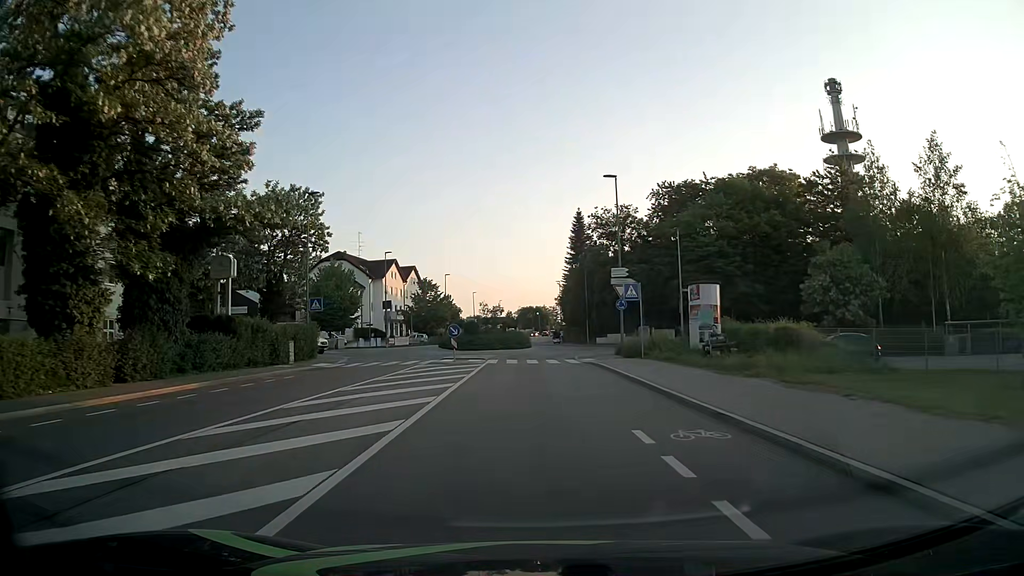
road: tertiary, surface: asphalt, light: Day
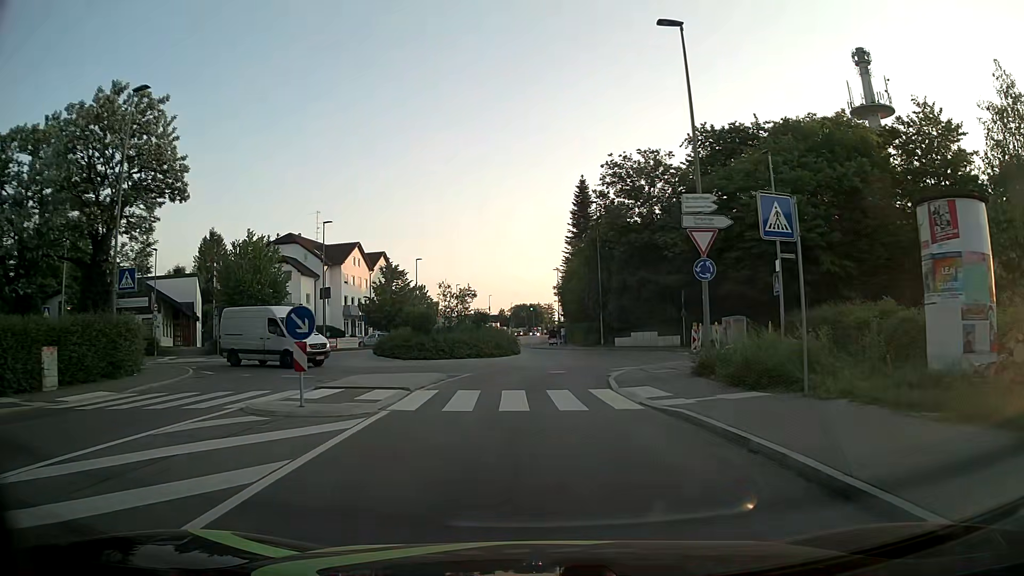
(+0.1, +19.3) m; +1°
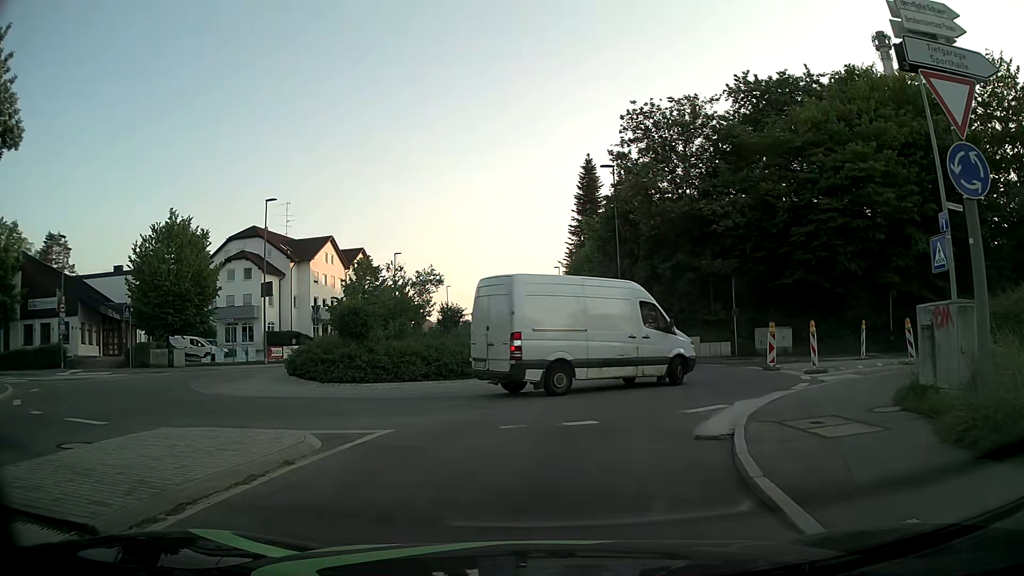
(0.0, +11.5) m; 0°
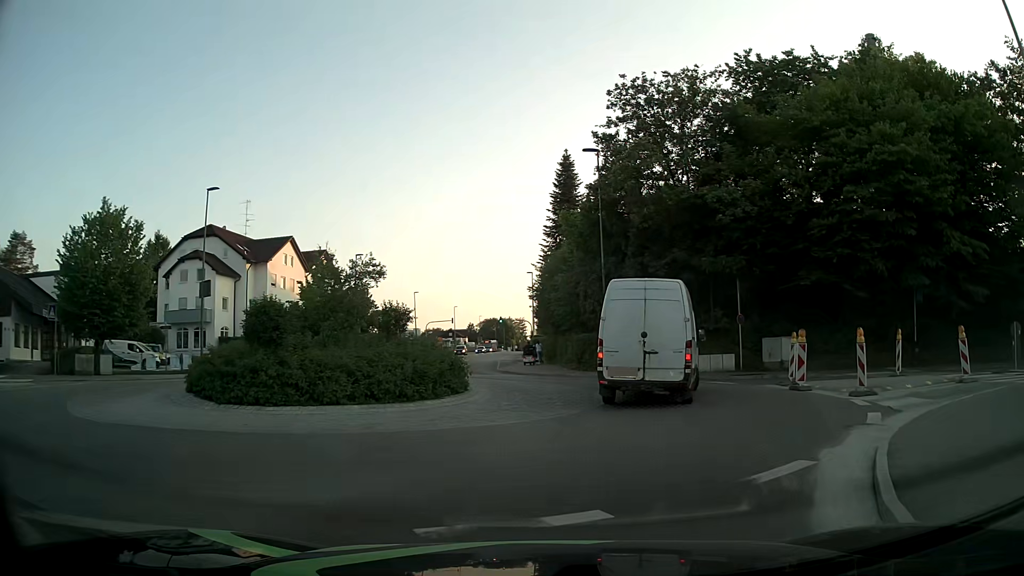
(0.0, +5.3) m; +2°
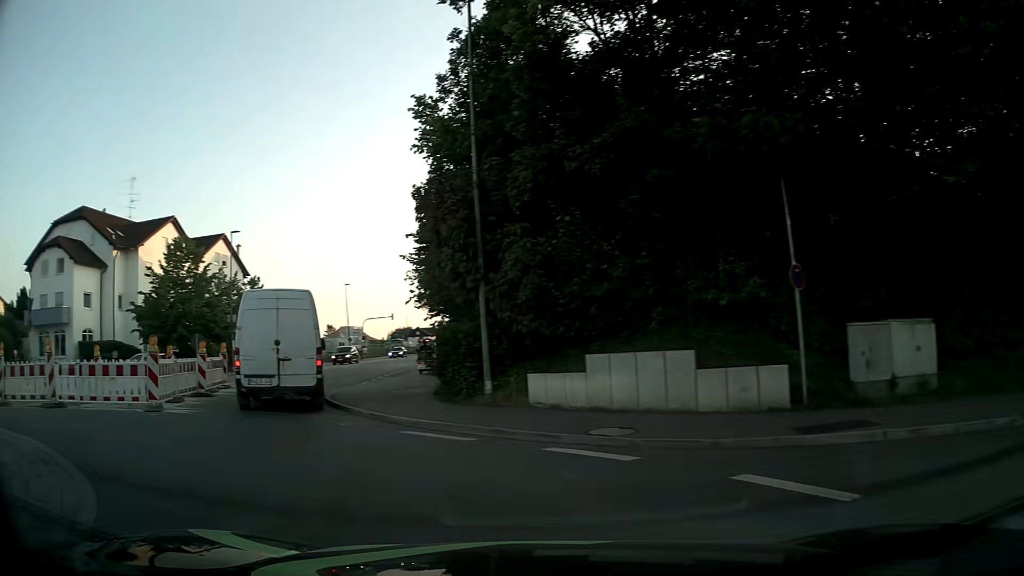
(+3.7, +16.5) m; +3°
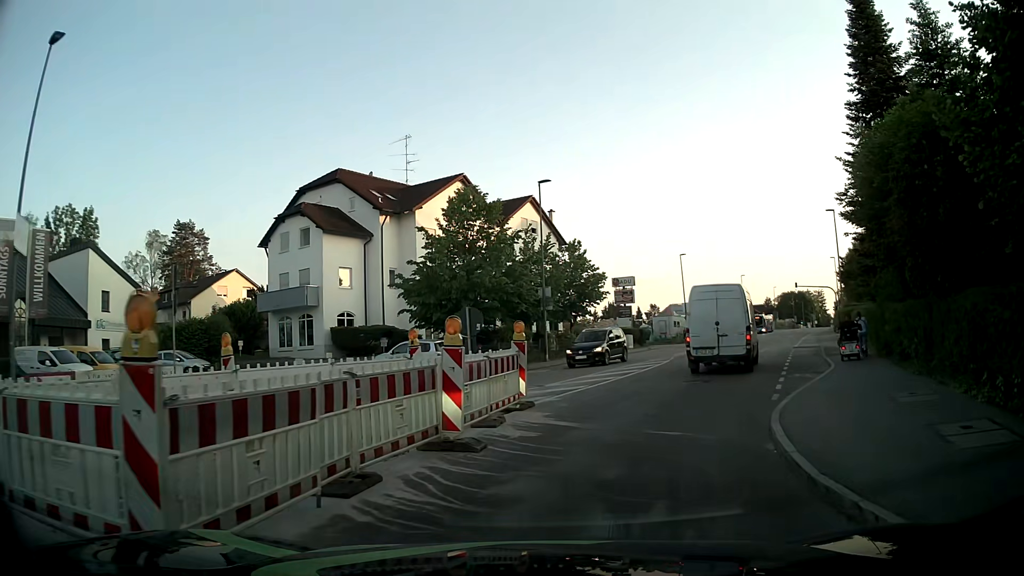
(-4.4, +11.0) m; -29°
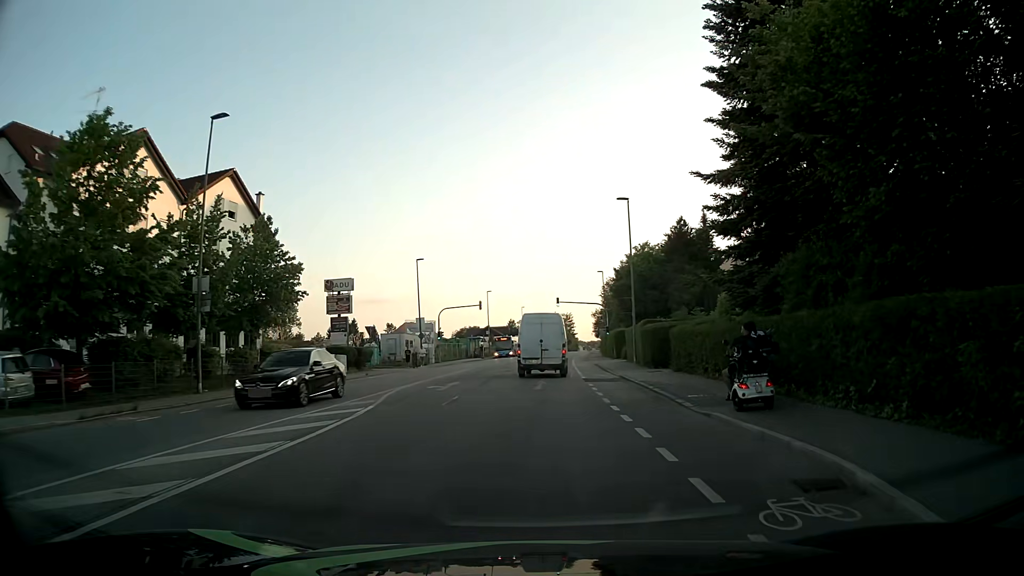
(+2.9, +14.0) m; +23°
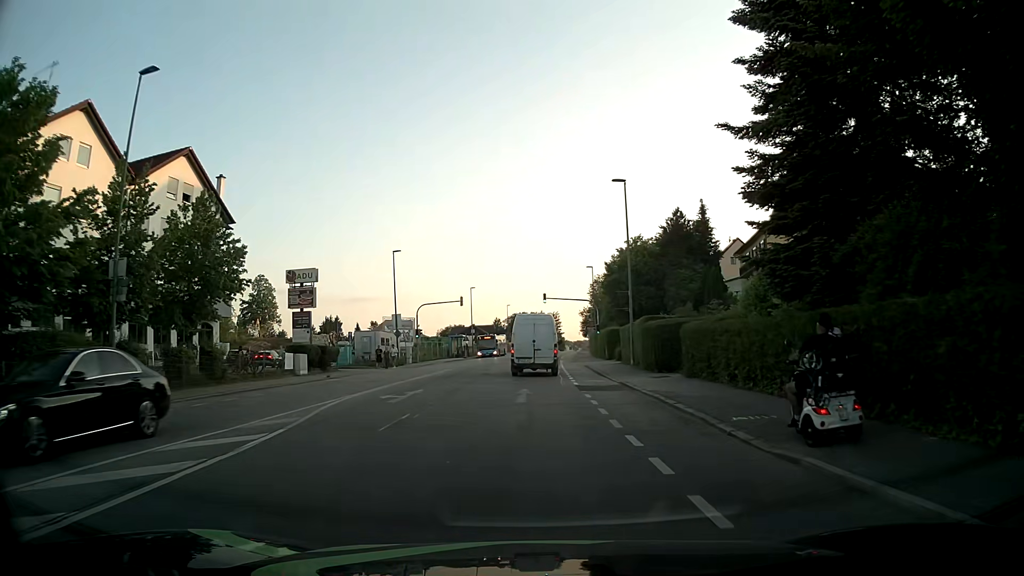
(0.0, +4.9) m; -1°
(0, +10) (+1, +20) (+1, +30) (+1, +40) (+2, +50) (+3, +60) (+3, +70) (+4, +80) (+5, +90) (+7, +100) m
